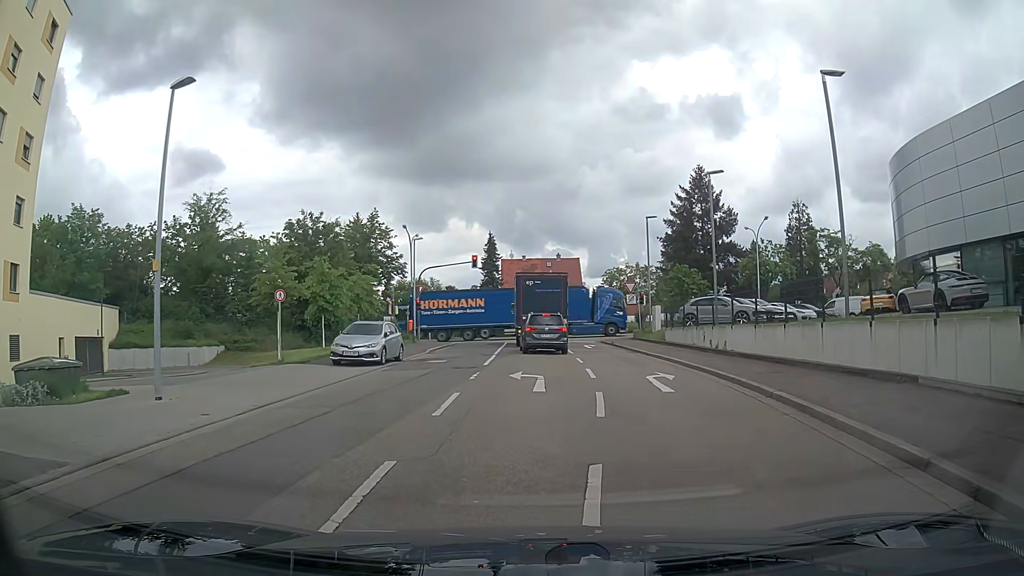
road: residential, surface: asphalt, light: Day
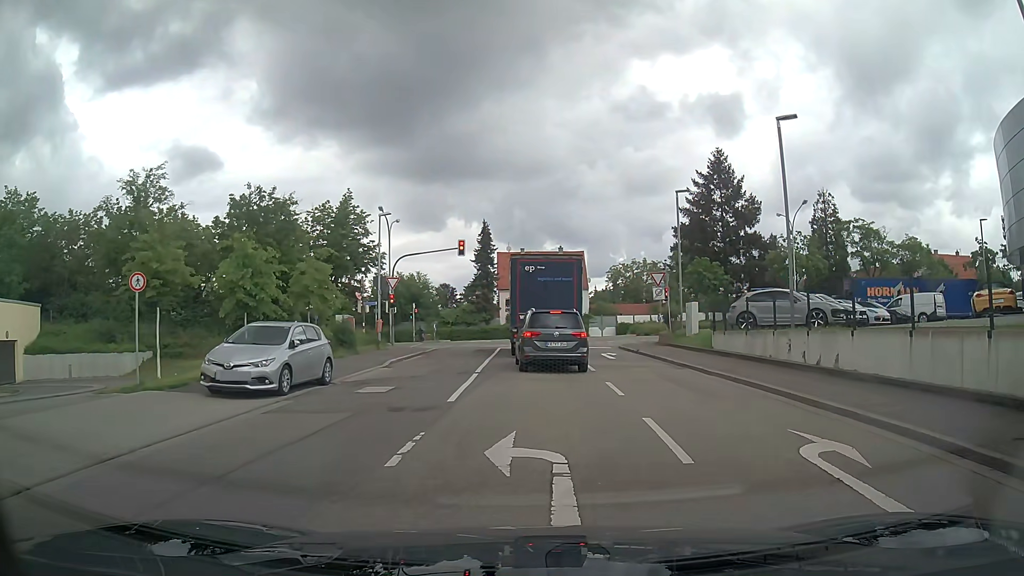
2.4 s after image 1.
(-0.2, +9.2) m; 0°
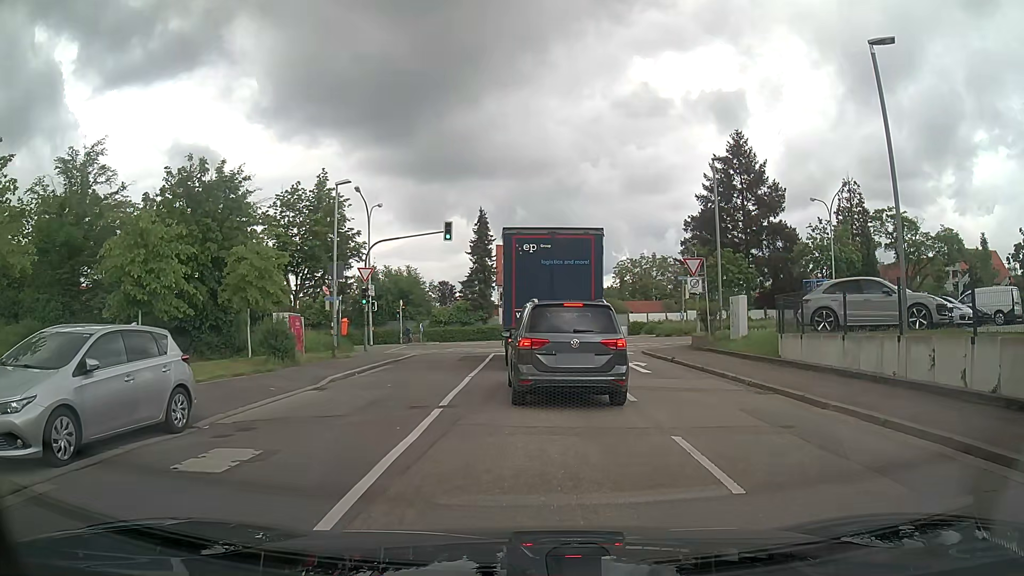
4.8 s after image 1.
(+0.1, +7.1) m; -1°
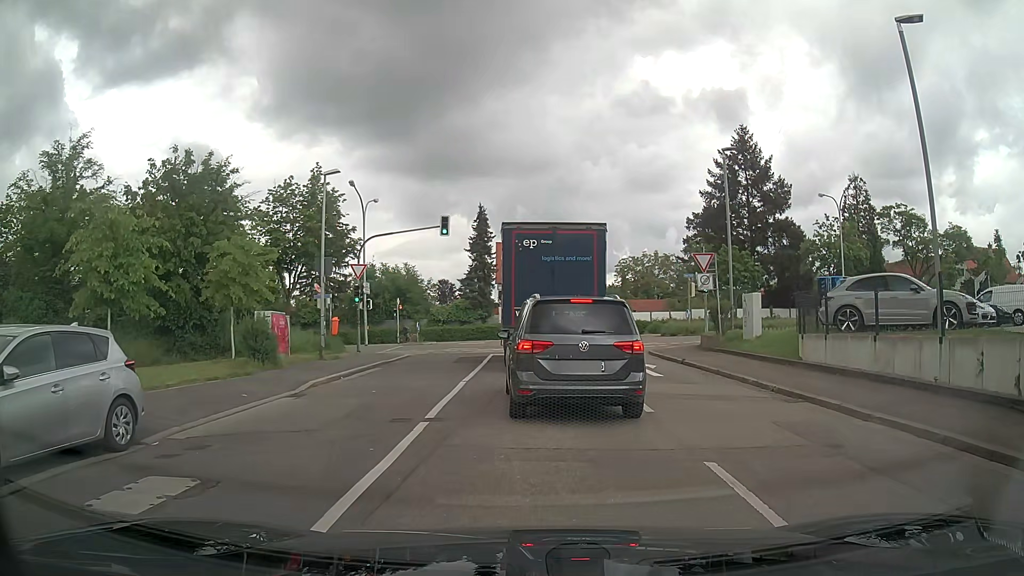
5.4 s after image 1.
(0.0, +1.5) m; +1°
